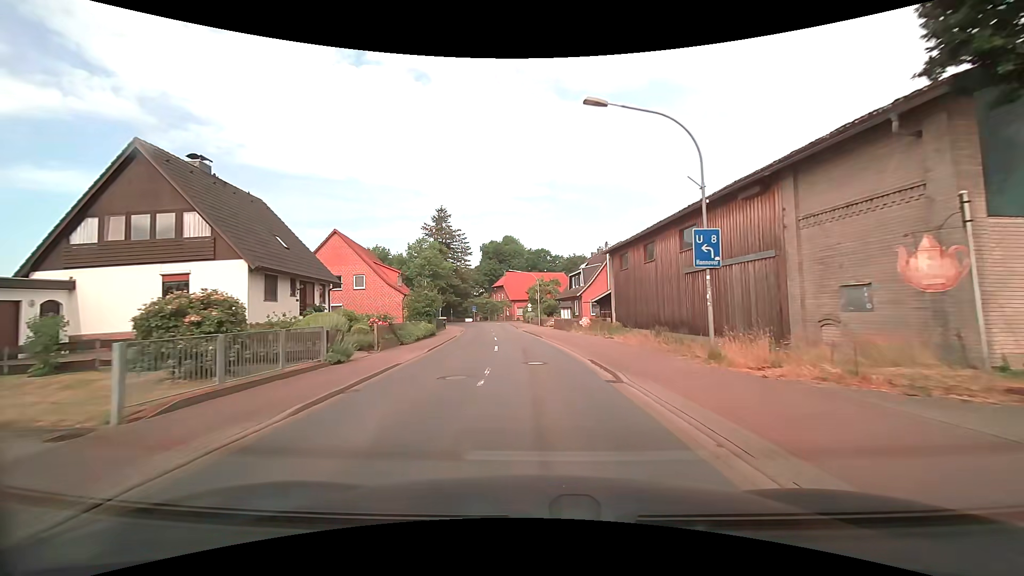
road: secondary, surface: asphalt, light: Day
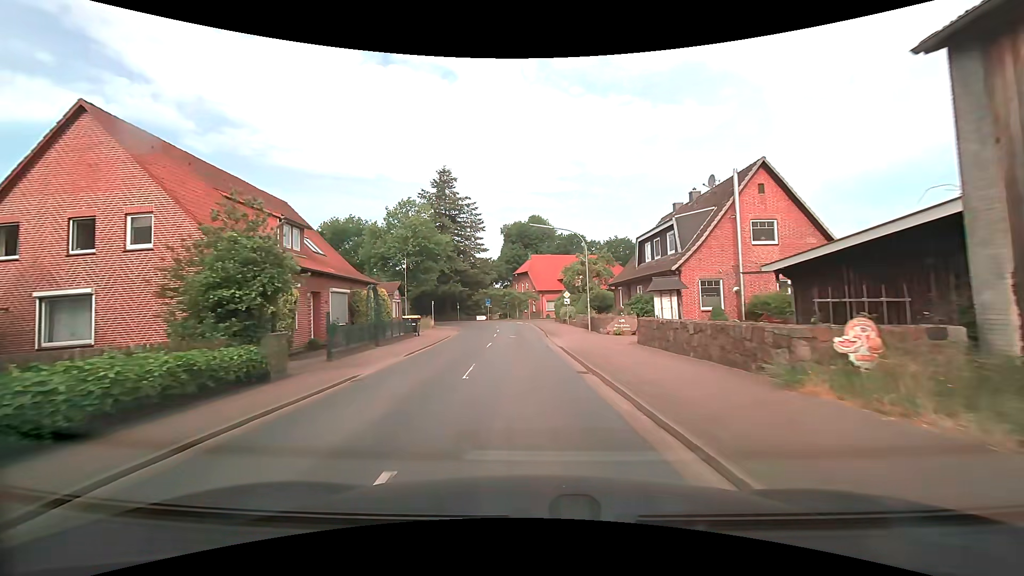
(-0.6, +26.2) m; -3°
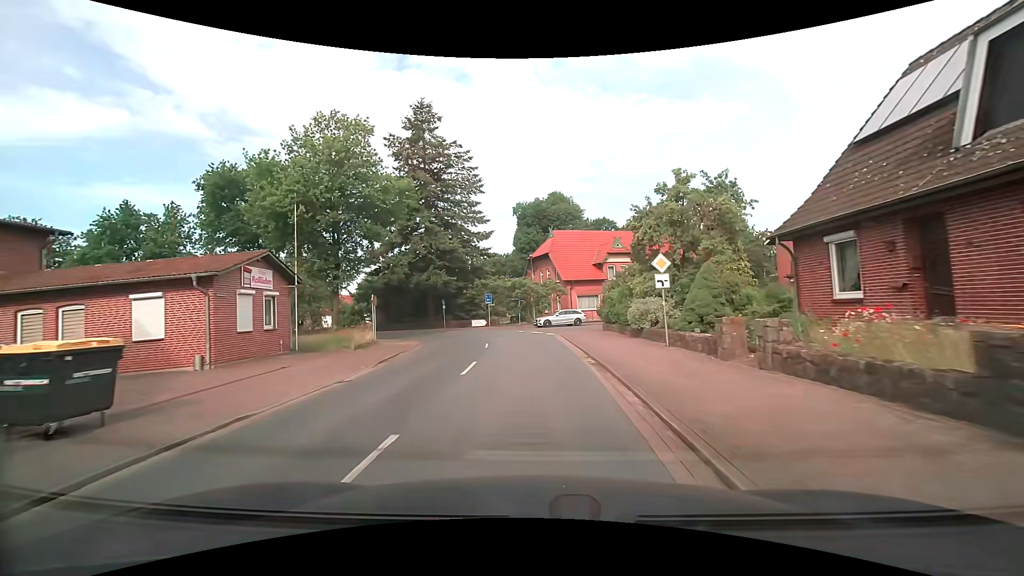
(-0.4, +25.4) m; -3°
(0, +10) (0, +20) (-2, +30) (-5, +39) (-13, +46) (-22, +49) (-32, +50) (-42, +52) (-52, +53) (-62, +53) m
